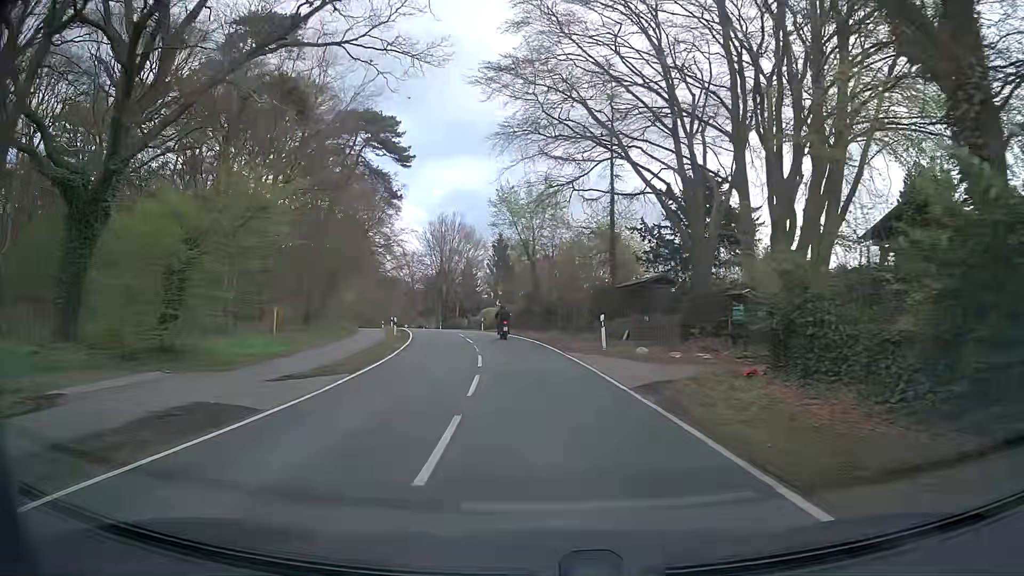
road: secondary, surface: asphalt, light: Day
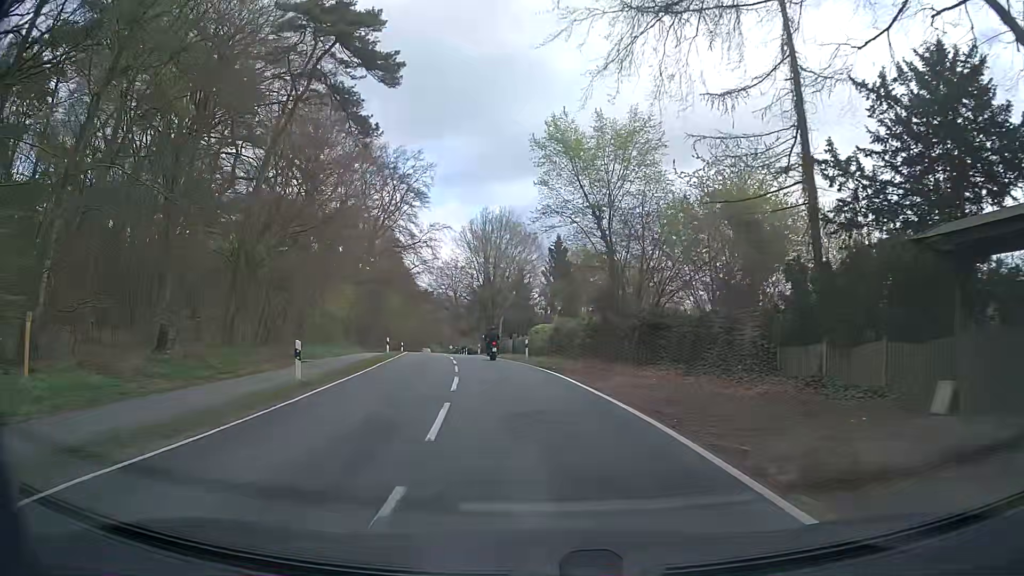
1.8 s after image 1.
(-0.8, +22.6) m; -6°
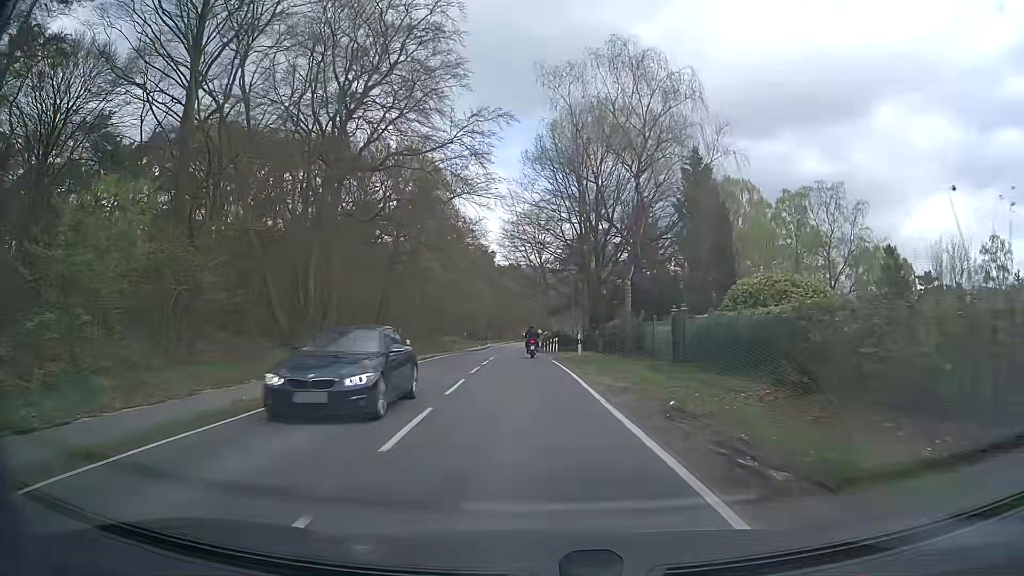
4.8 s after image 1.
(-2.3, +38.5) m; -6°
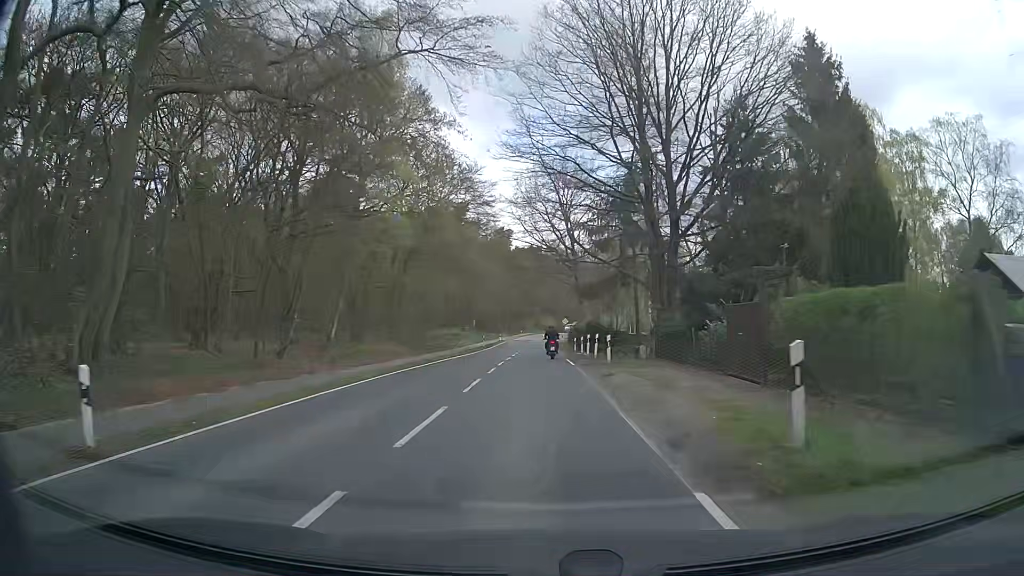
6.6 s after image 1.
(-0.7, +24.7) m; -3°
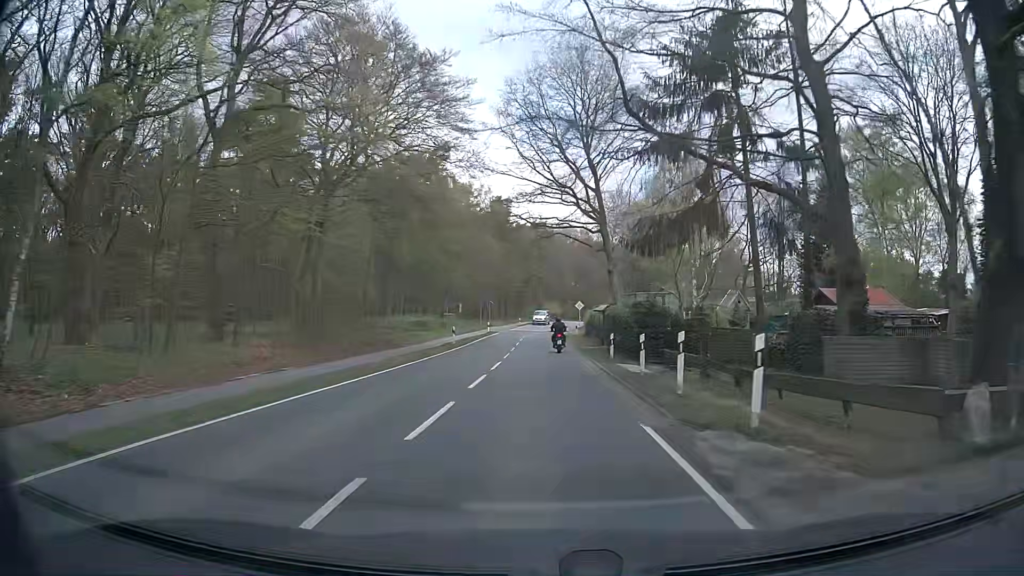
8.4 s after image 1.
(0.0, +24.7) m; 0°
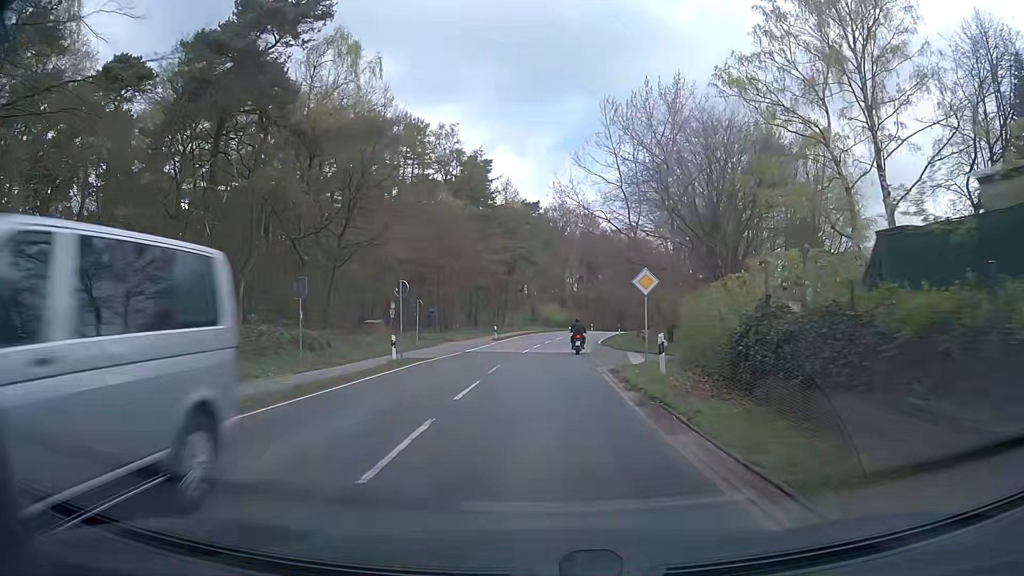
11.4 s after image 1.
(-0.2, +40.0) m; 0°
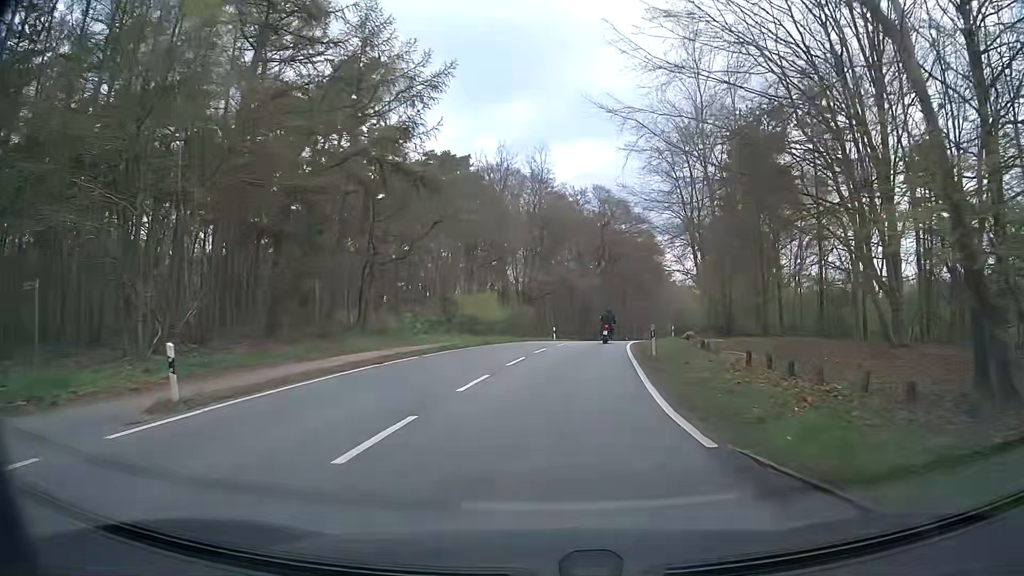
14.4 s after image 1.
(+1.5, +38.9) m; +4°
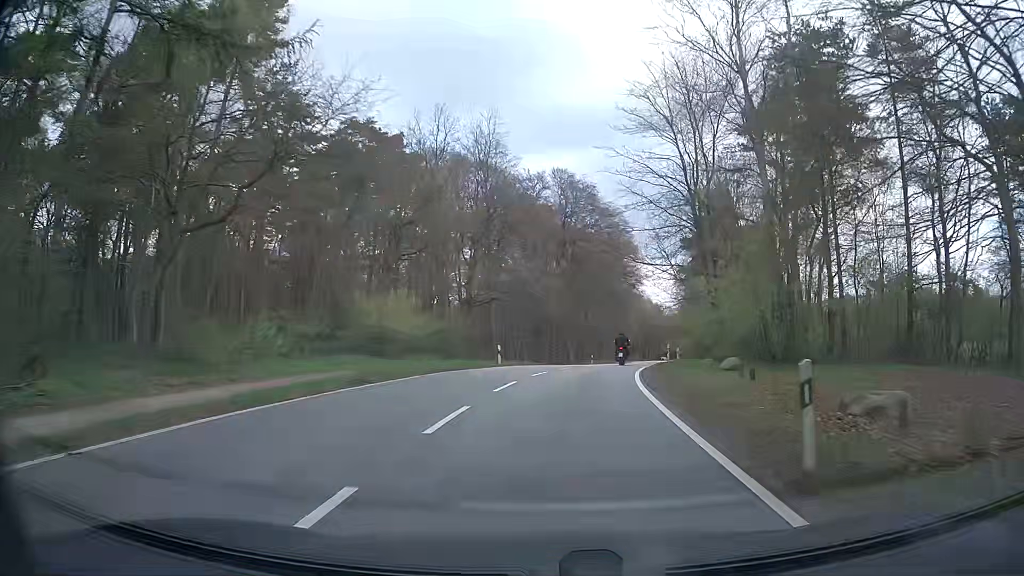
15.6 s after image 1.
(+0.5, +15.4) m; +4°
